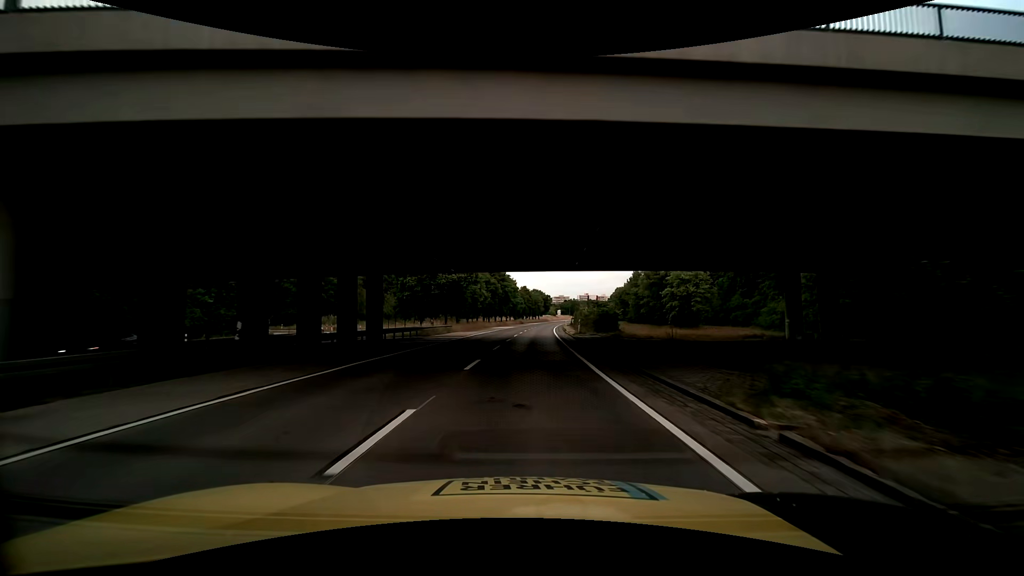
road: trunk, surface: asphalt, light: Day
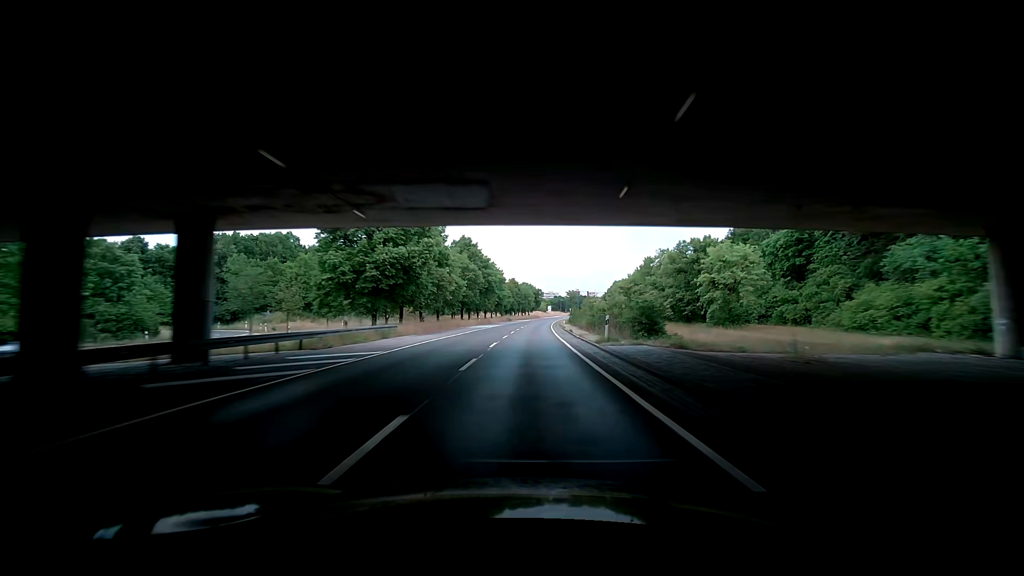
(+0.3, +18.9) m; +1°
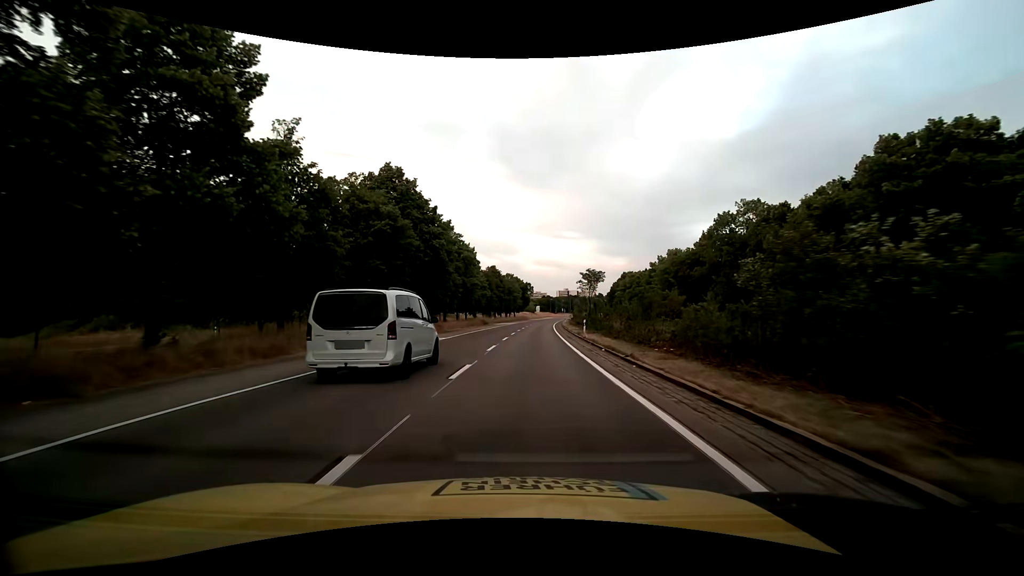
(-0.2, +37.7) m; +2°
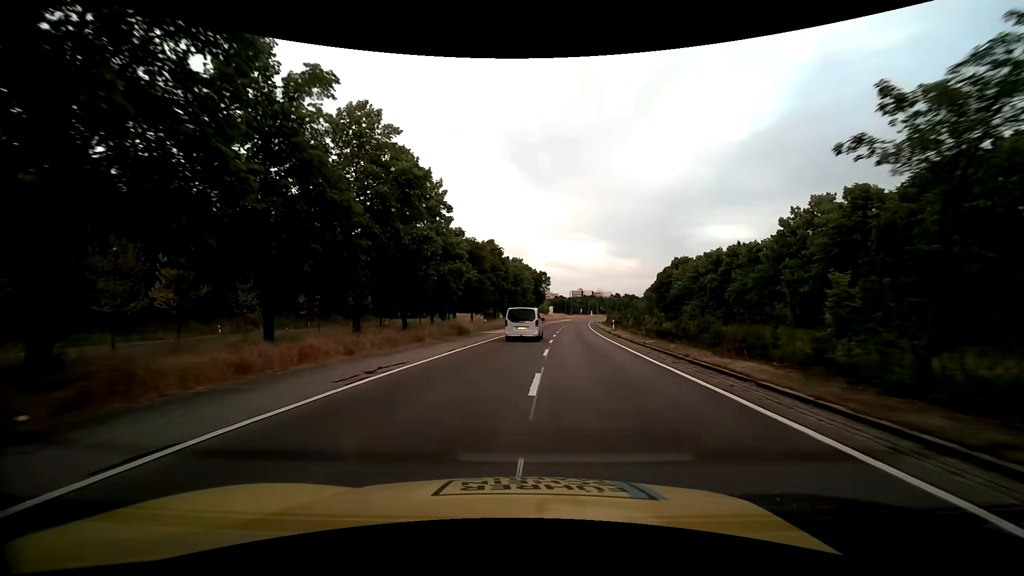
(-0.4, +37.7) m; -1°
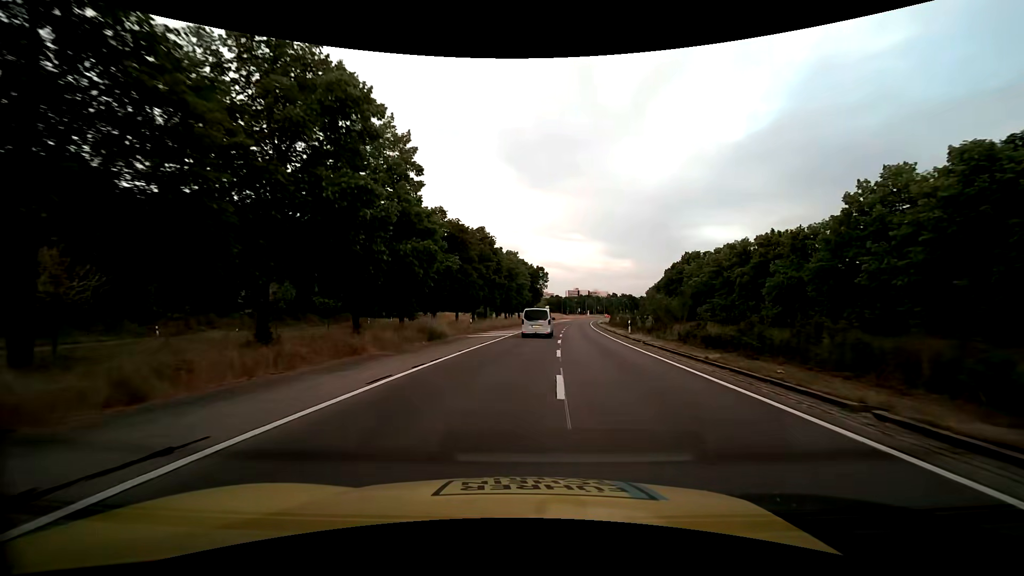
(0.0, +9.4) m; 0°
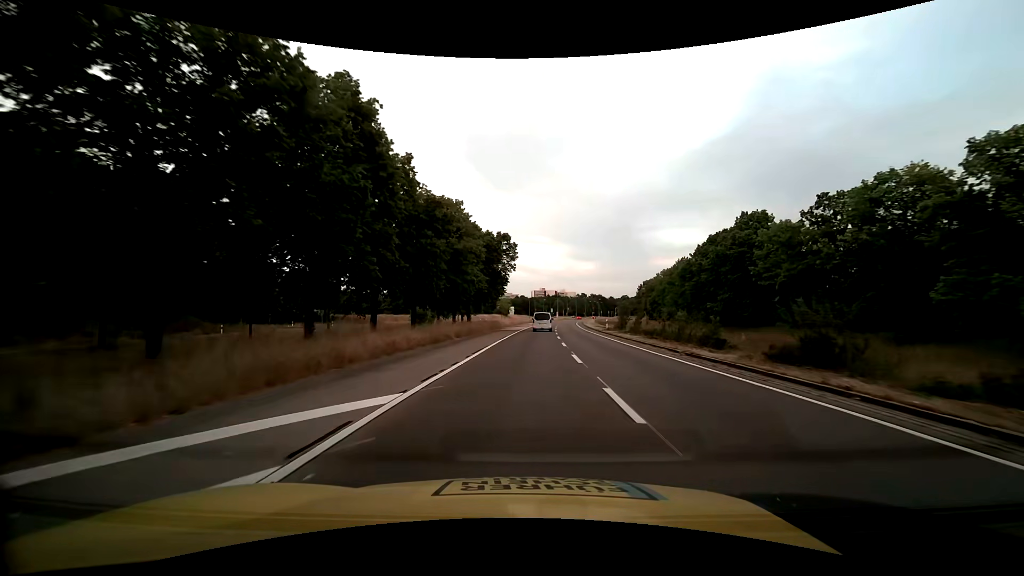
(+1.3, +37.6) m; +4°
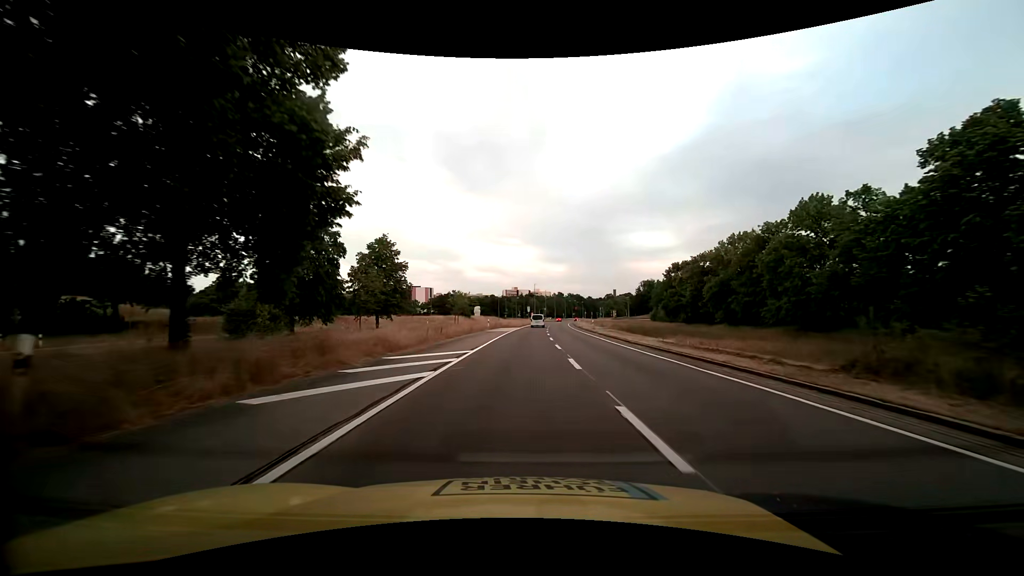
(+1.6, +47.1) m; +3°
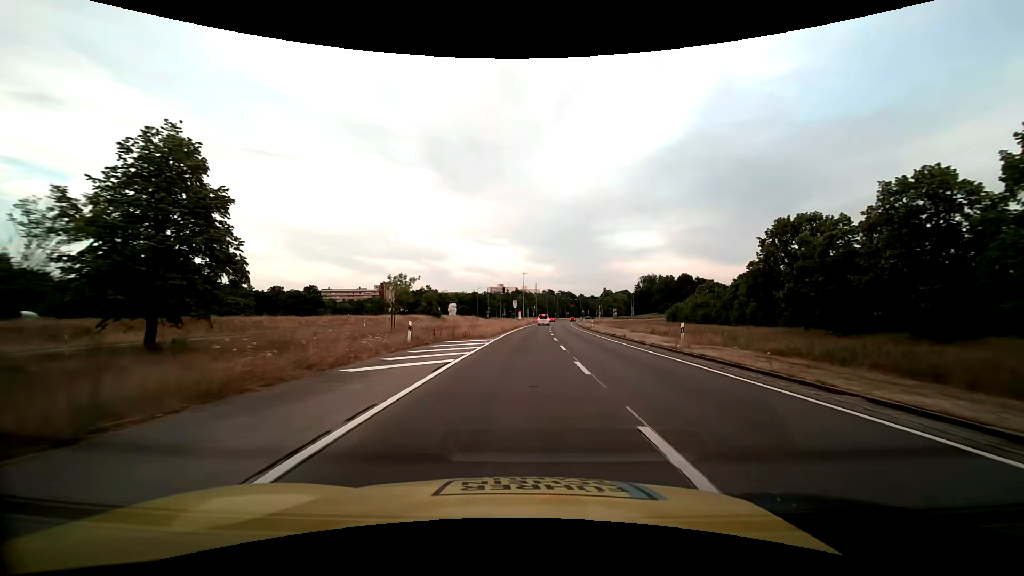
(+0.5, +37.7) m; +2°
(0, +10) (0, +20) (0, +30) (+1, +40) (+1, +50) (+1, +60) (+2, +70) (+2, +80) (+3, +90) (+4, +100) m
